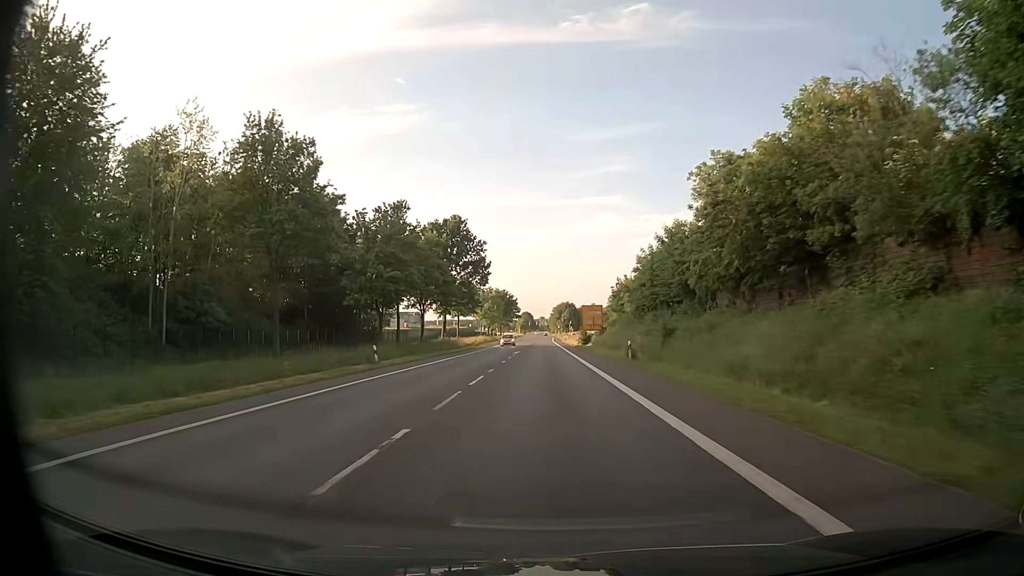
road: primary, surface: asphalt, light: Day
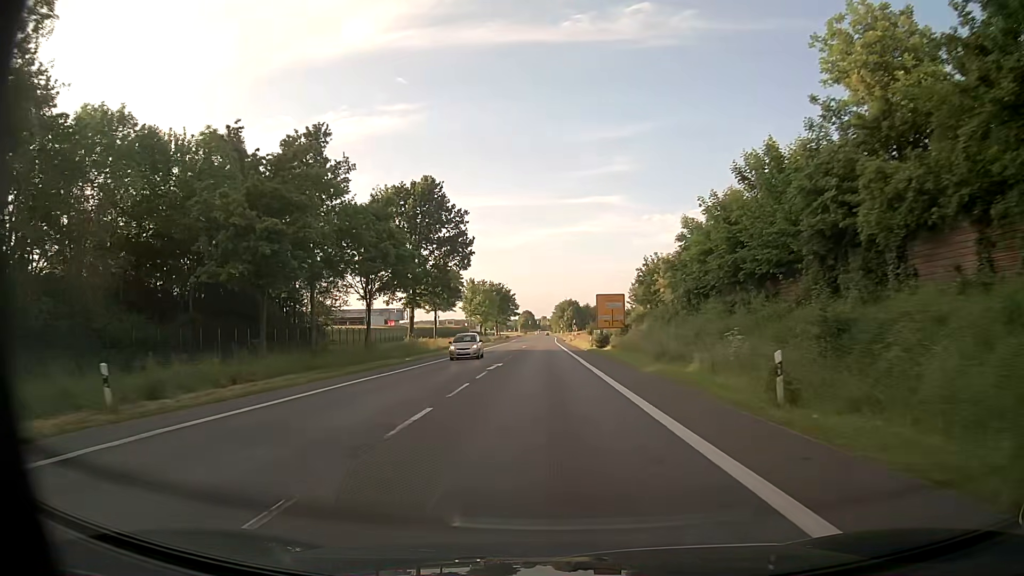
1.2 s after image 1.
(0.0, +22.0) m; 0°
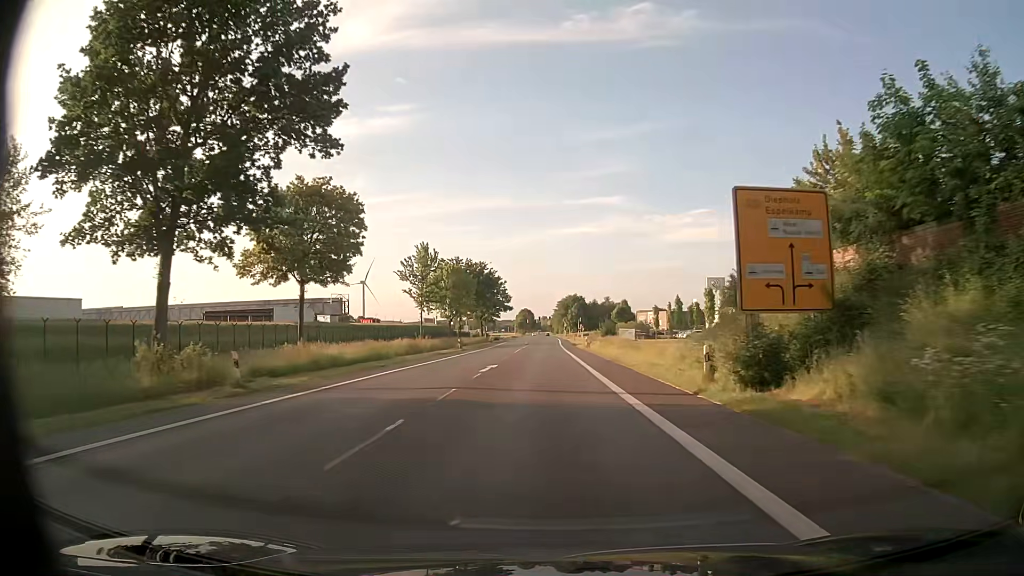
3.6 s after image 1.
(-0.2, +44.3) m; 0°
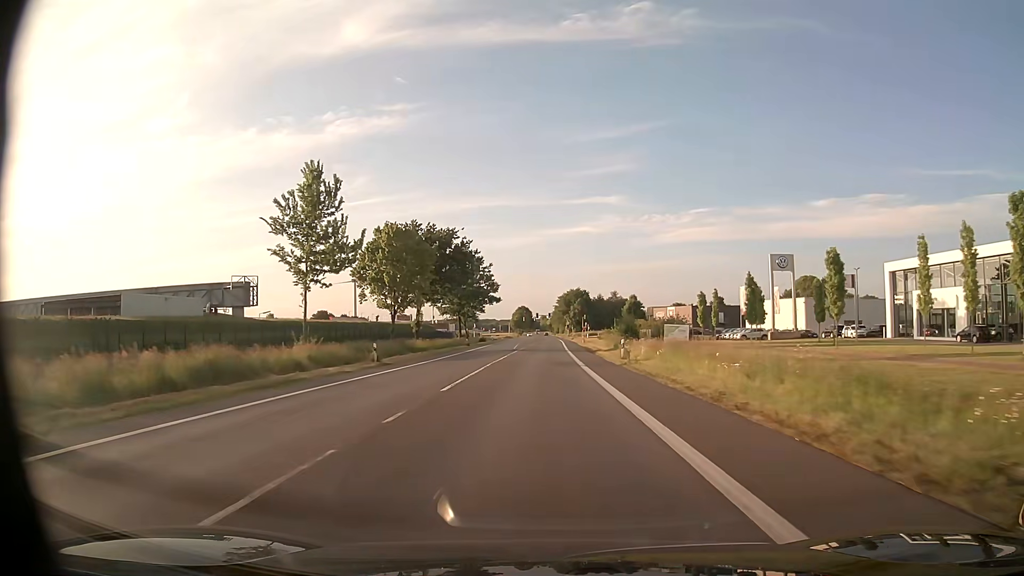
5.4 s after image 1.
(0.0, +33.1) m; 0°
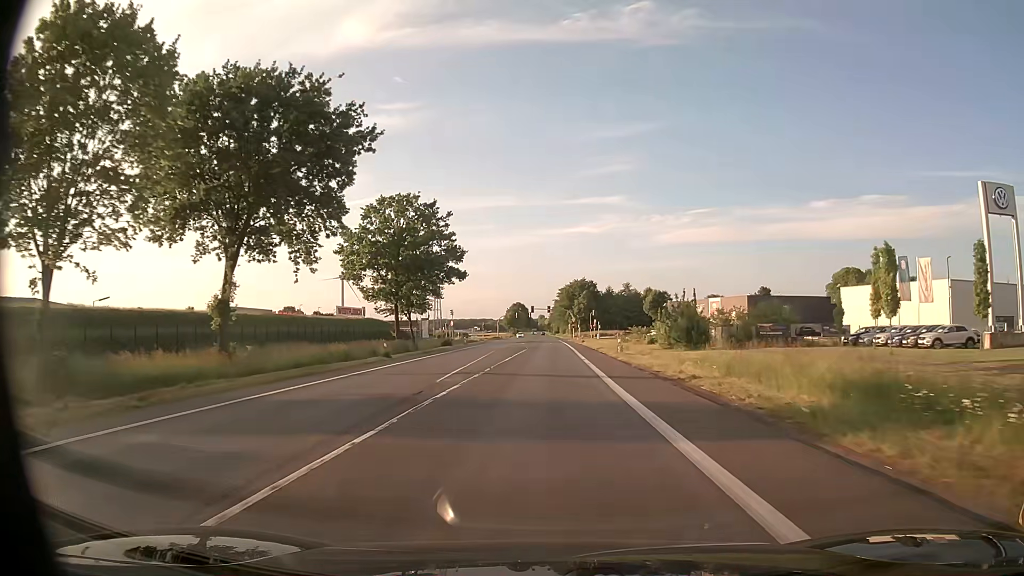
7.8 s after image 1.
(-0.2, +43.2) m; 0°
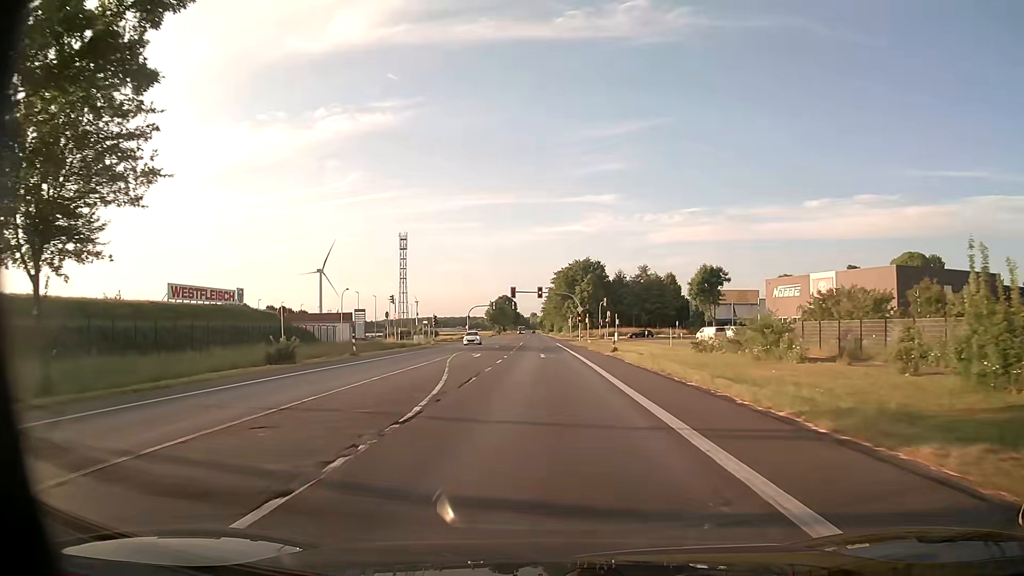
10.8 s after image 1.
(+0.4, +50.2) m; +1°
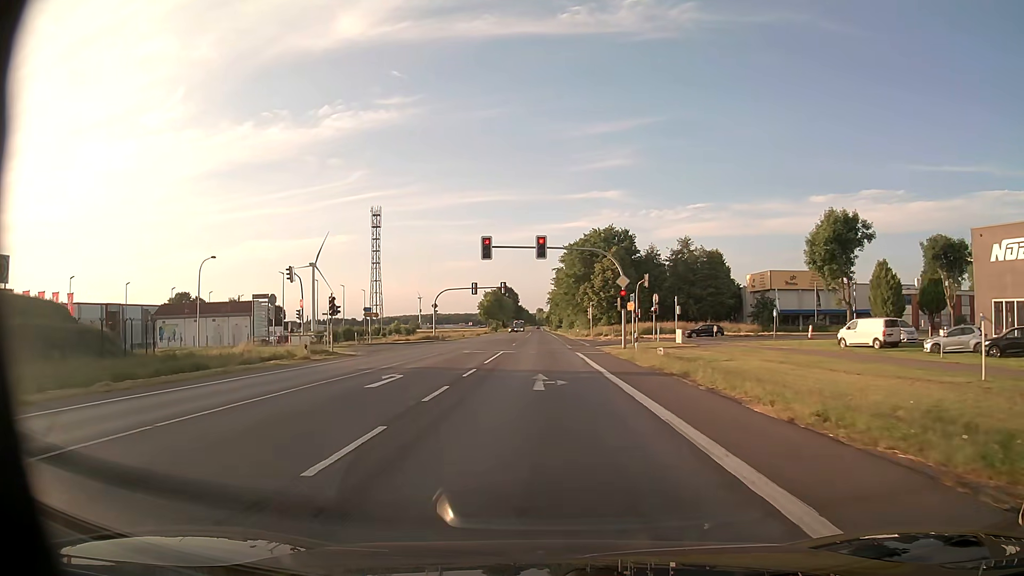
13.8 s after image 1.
(-0.2, +40.6) m; -1°
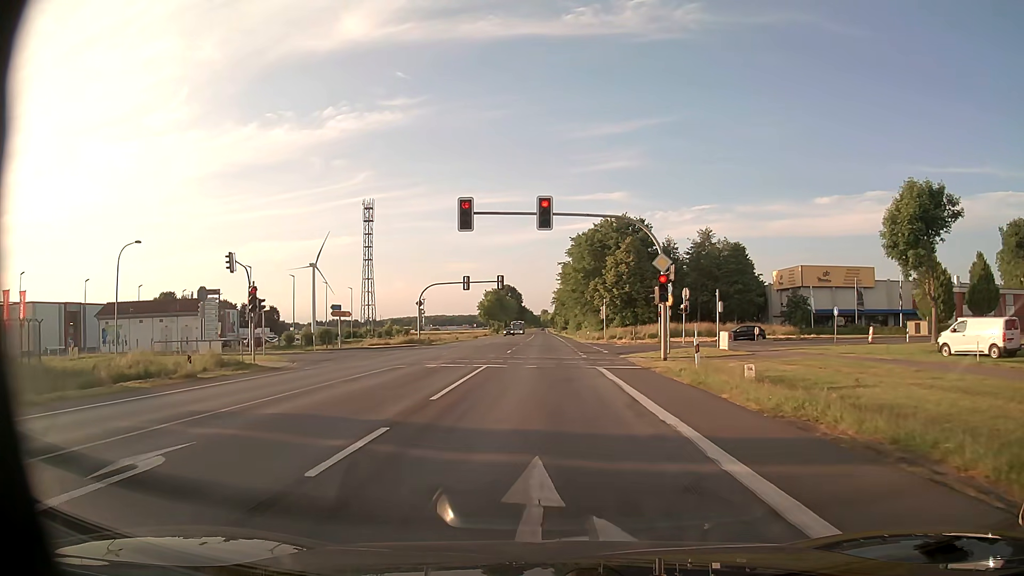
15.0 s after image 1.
(0.0, +11.9) m; 0°
(0, +10) (0, +20) (0, +30) (+2, +40) (+8, +47) (+17, +52) (+27, +54) (+36, +57) (+46, +59) (+56, +61) m
